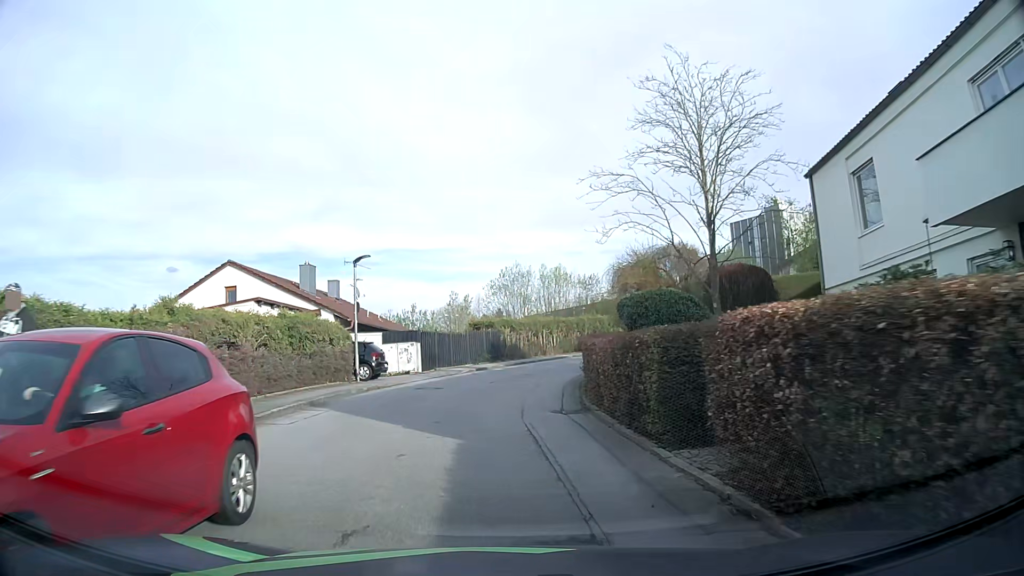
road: residential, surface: asphalt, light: Day
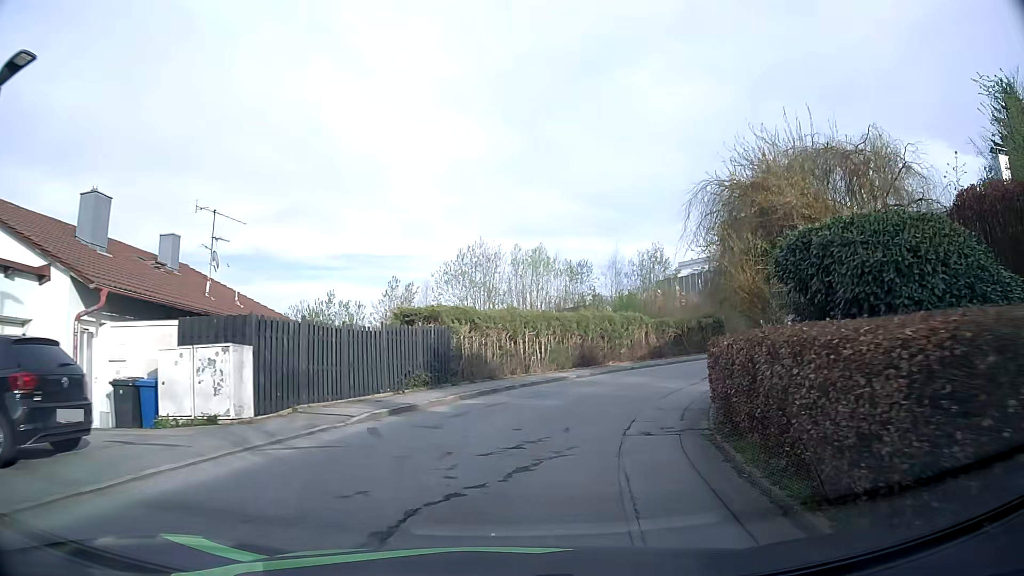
(-0.1, +17.8) m; +3°
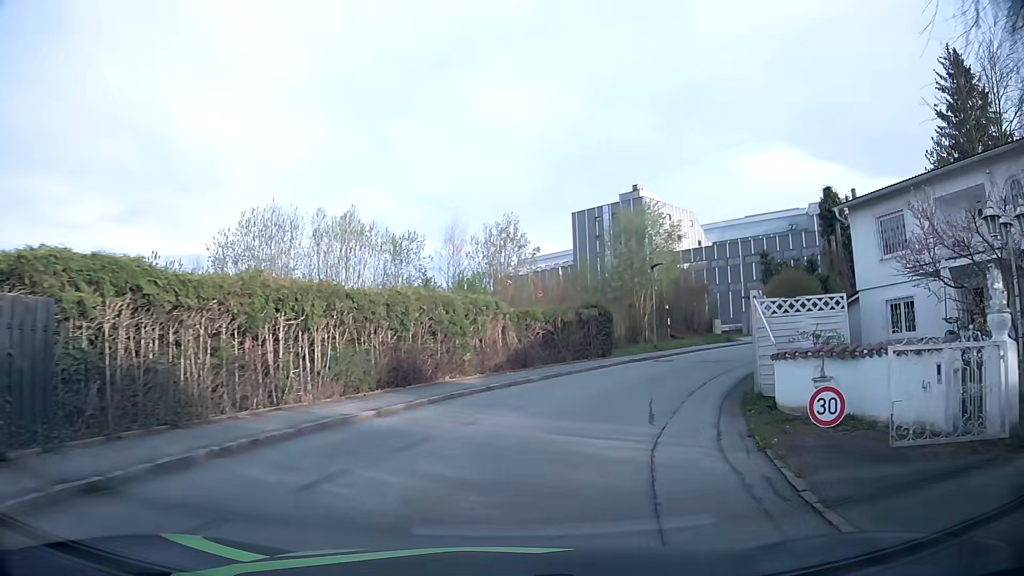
(+1.5, +13.0) m; +14°
(+1, +10) (+4, +19) (+10, +28) (+17, +35) (+26, +40) (+35, +42) (+45, +43) (+55, +42) (+65, +40) (+75, +39) m
